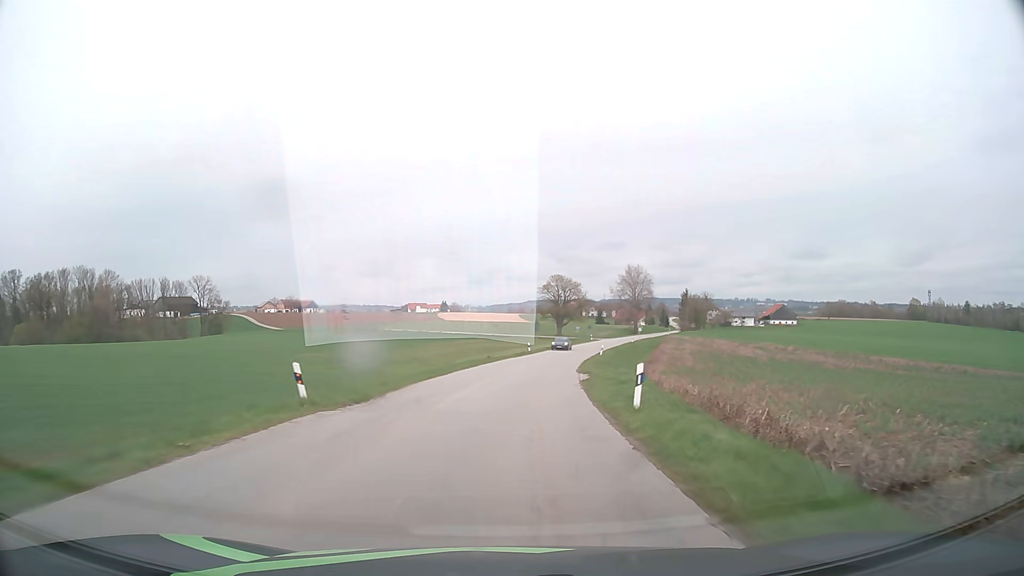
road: tertiary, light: Day
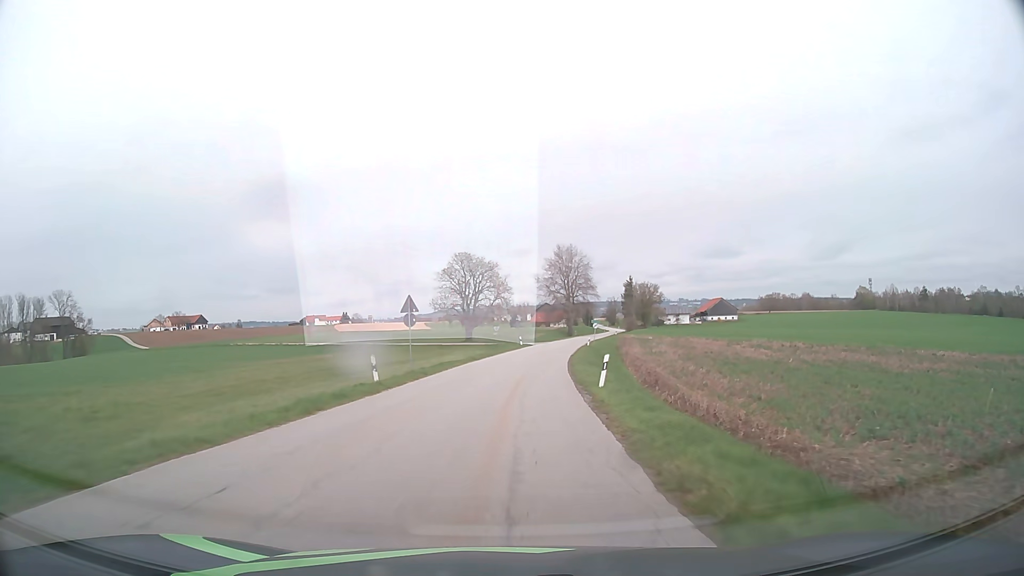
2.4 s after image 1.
(+3.4, +43.3) m; +8°
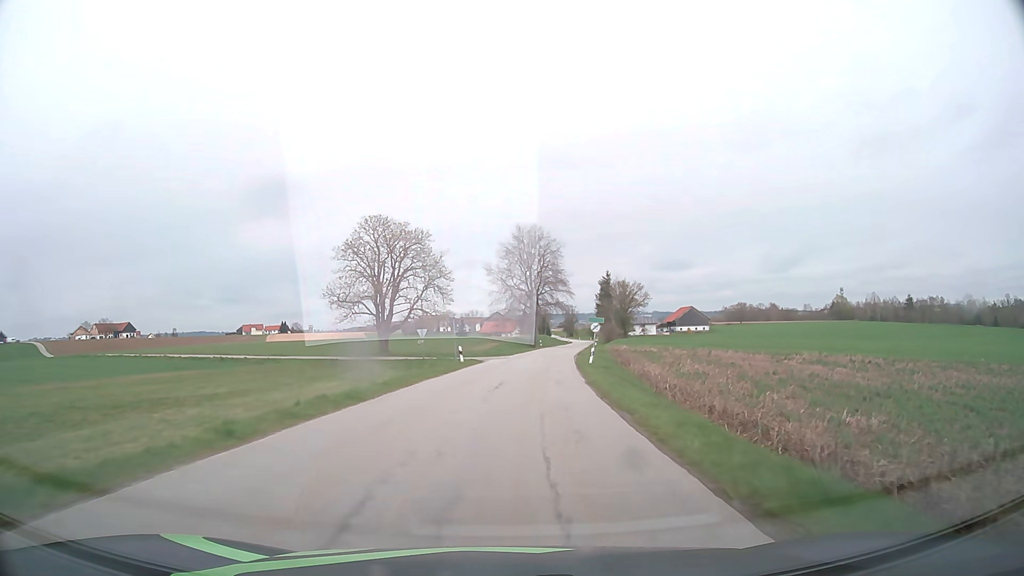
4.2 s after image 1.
(+1.1, +33.6) m; +4°
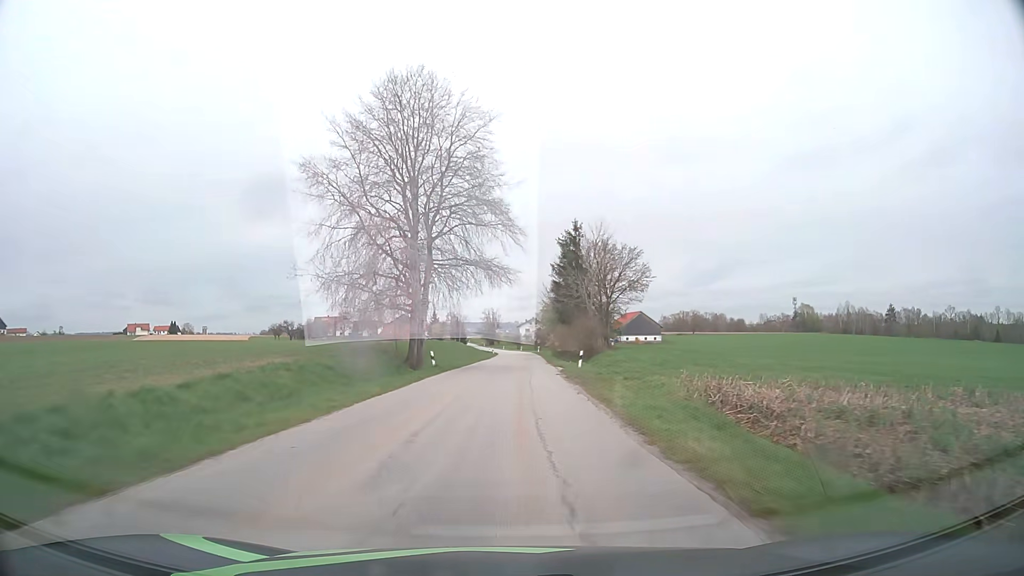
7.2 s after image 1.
(+4.1, +58.8) m; +7°
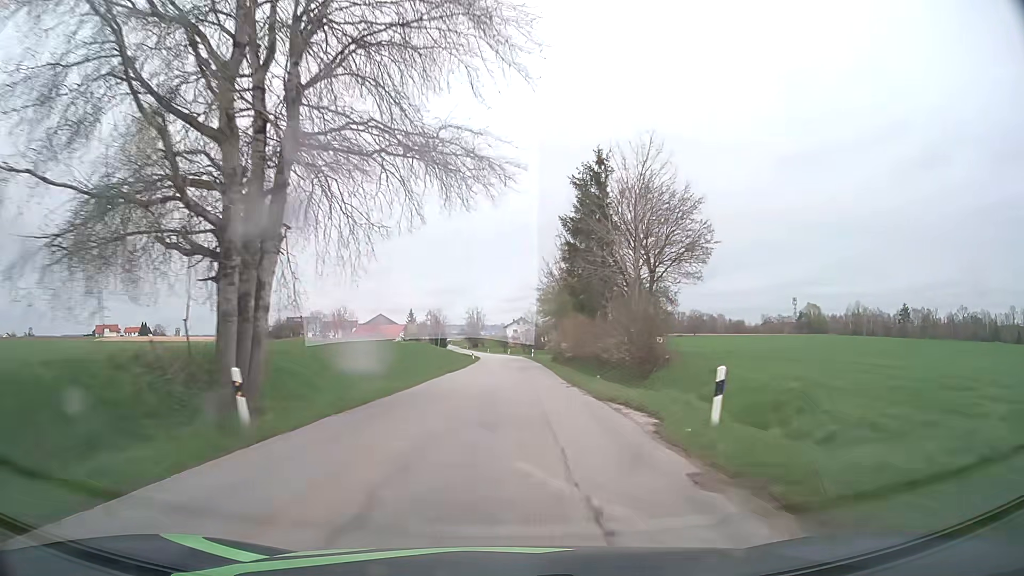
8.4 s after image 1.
(+0.2, +24.6) m; +1°
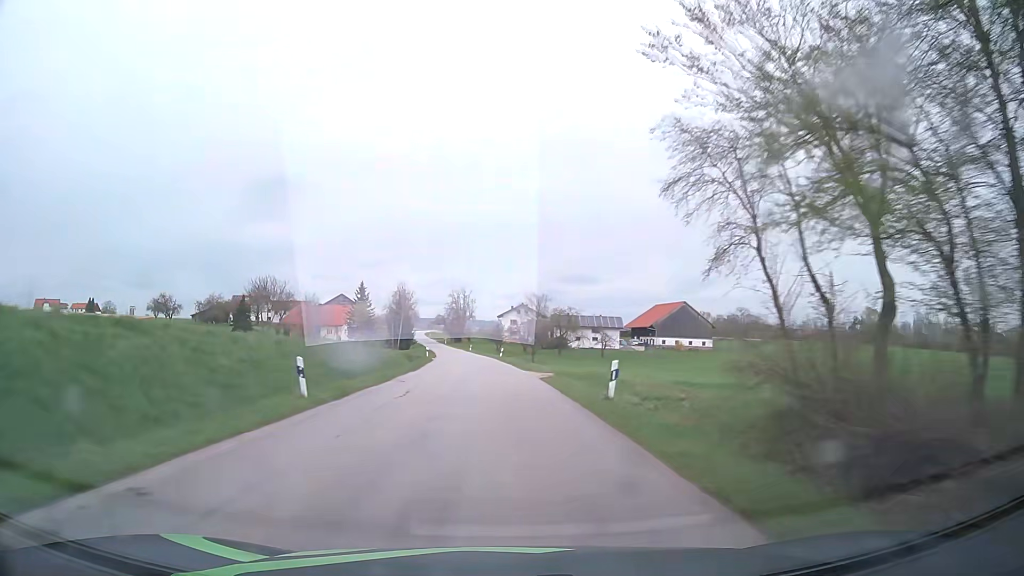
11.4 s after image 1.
(+0.6, +63.9) m; 0°
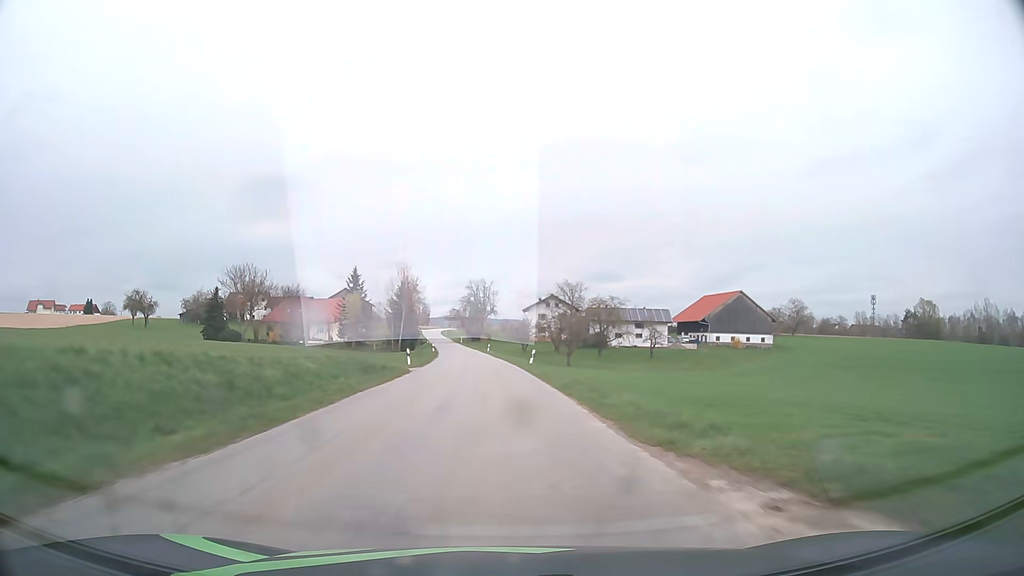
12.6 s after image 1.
(-0.4, +26.1) m; -2°
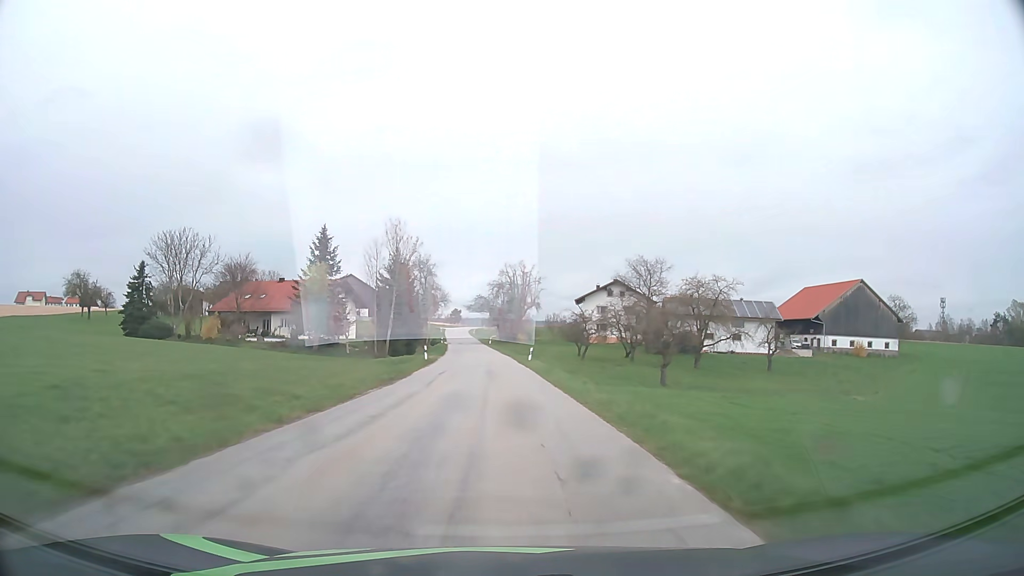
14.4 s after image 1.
(-1.3, +39.5) m; -3°
(0, +10) (0, +20) (-1, +30) (-1, +40) (-2, +50) (-2, +60) (-3, +70) (-4, +80) (-4, +90) (-5, +100) m
